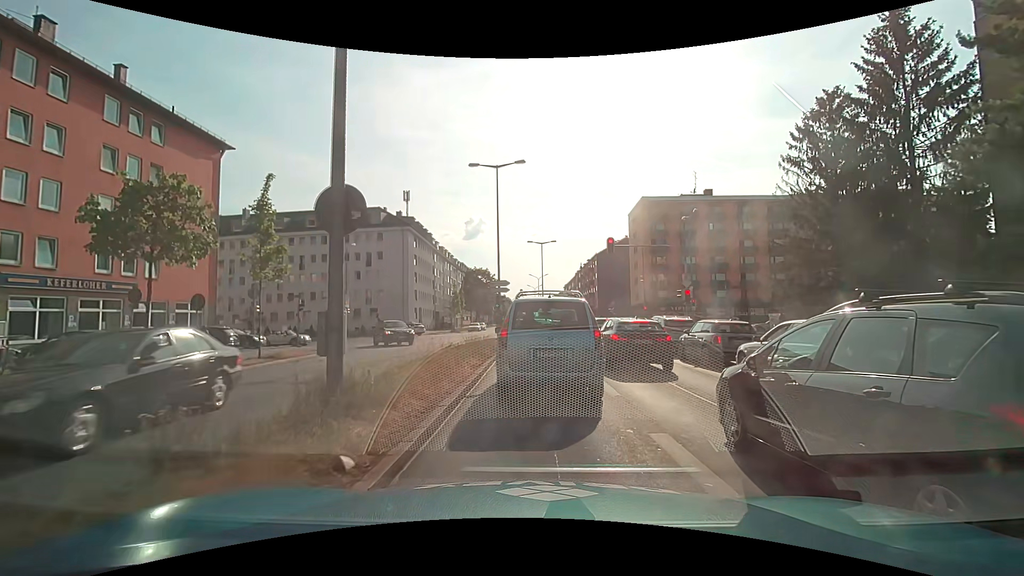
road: primary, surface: asphalt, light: Day
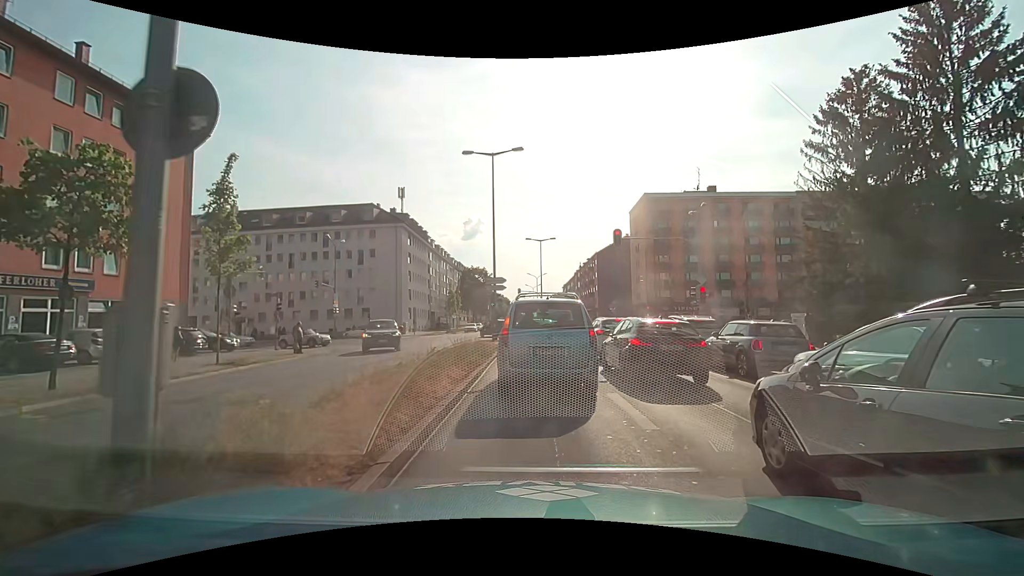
(0.0, +2.8) m; +1°
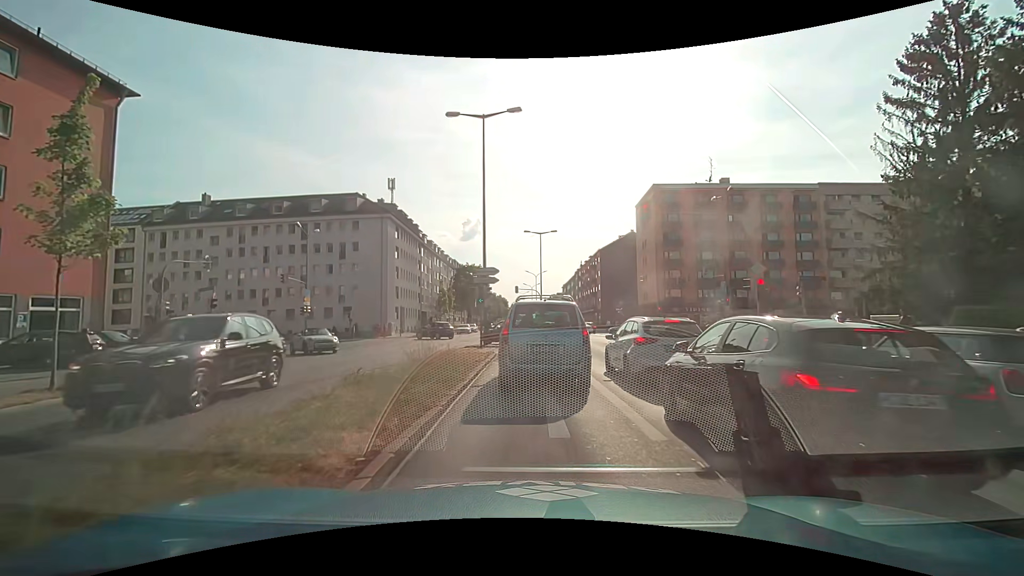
(-0.1, +6.6) m; 0°
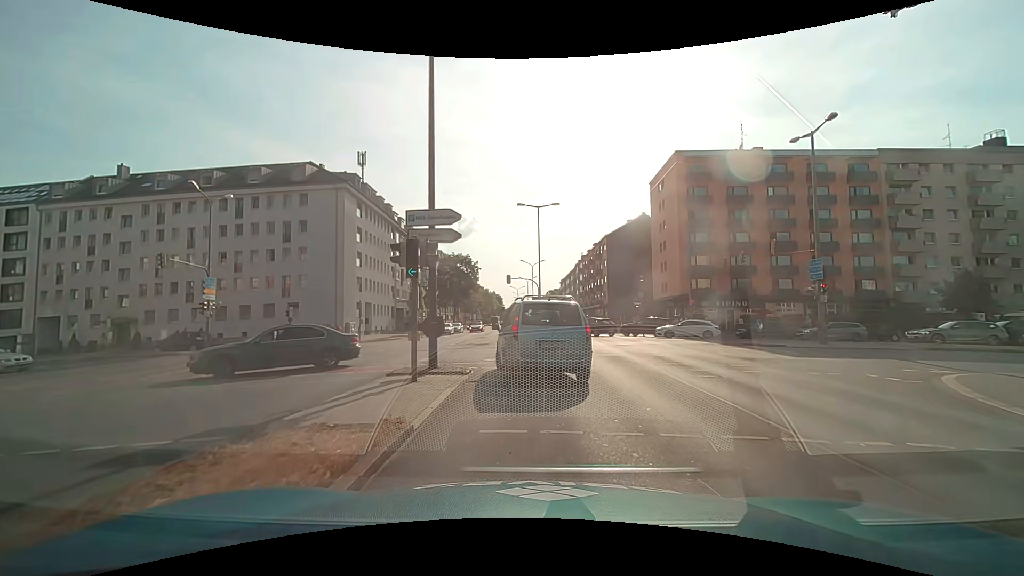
(0.0, +13.5) m; +1°
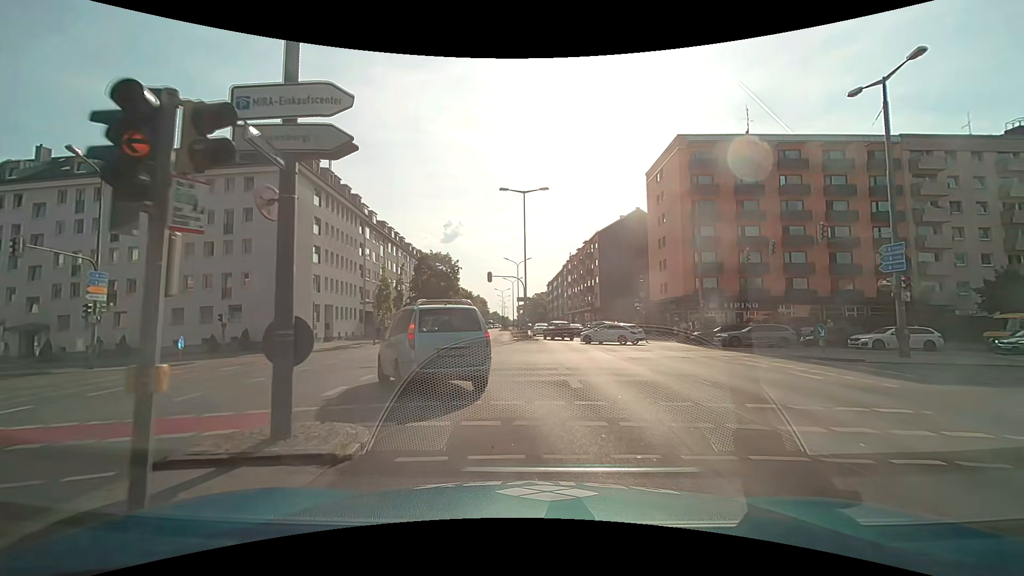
(0.0, +7.3) m; +2°
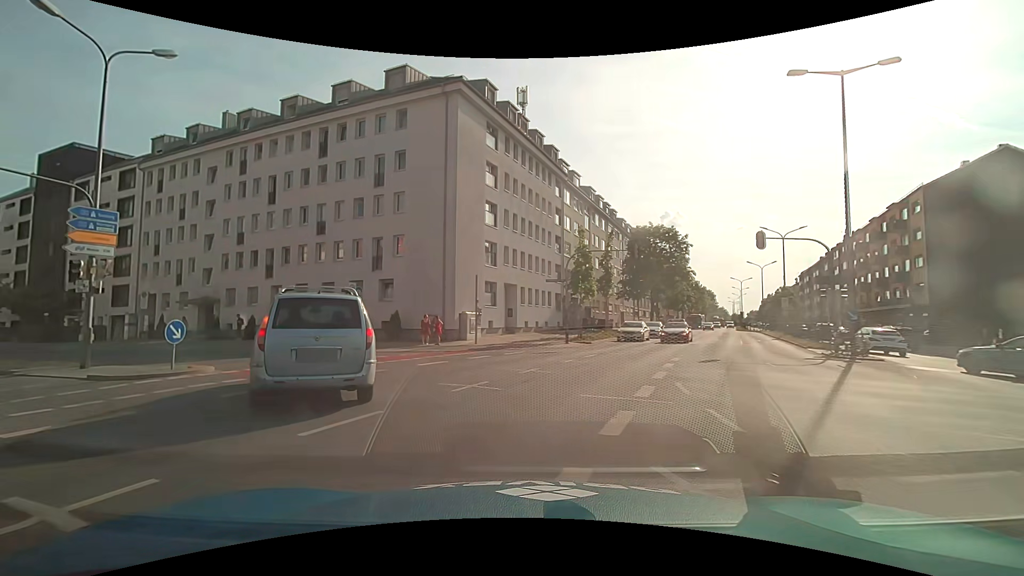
(-2.8, +16.6) m; -24°
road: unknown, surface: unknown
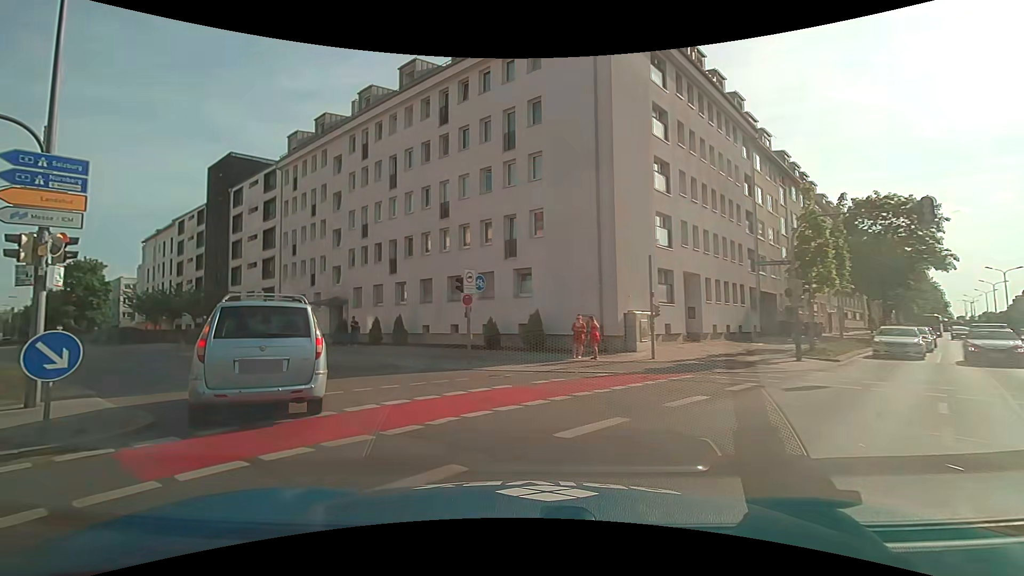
(-1.2, +8.7) m; -16°
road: primary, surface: asphalt
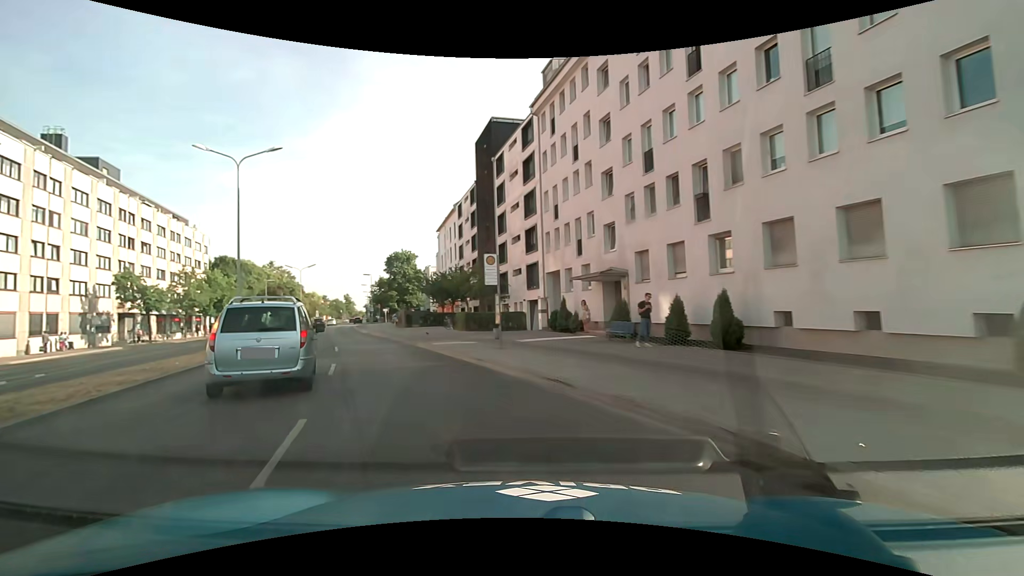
(-3.7, +12.9) m; -32°
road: secondary
(-2, +10) (-5, +19) (-9, +28) (-13, +37) (-17, +47) (-21, +56) (-25, +65) (-29, +74) (-33, +83) (-36, +93) m
